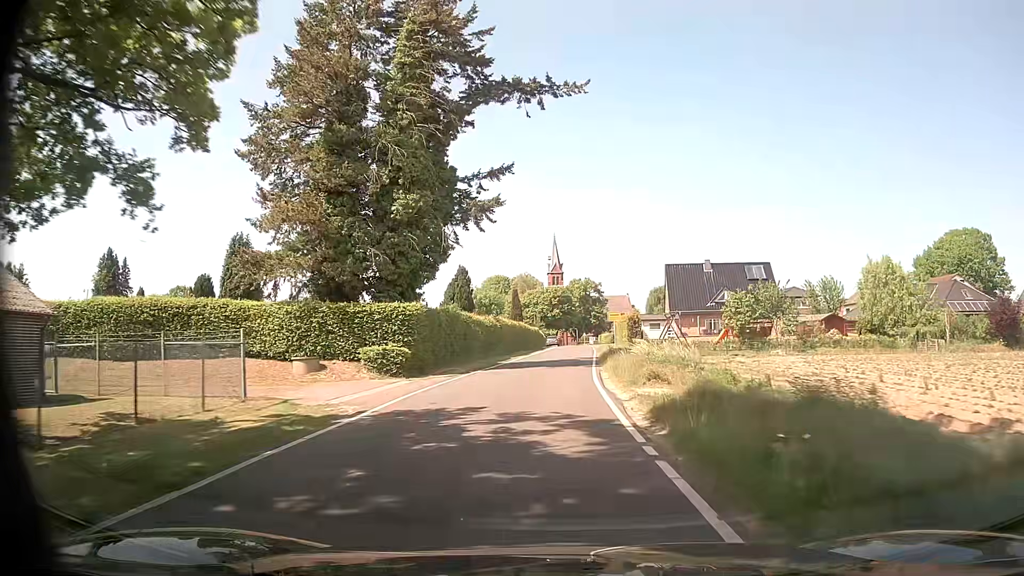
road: unclassified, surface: asphalt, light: Day
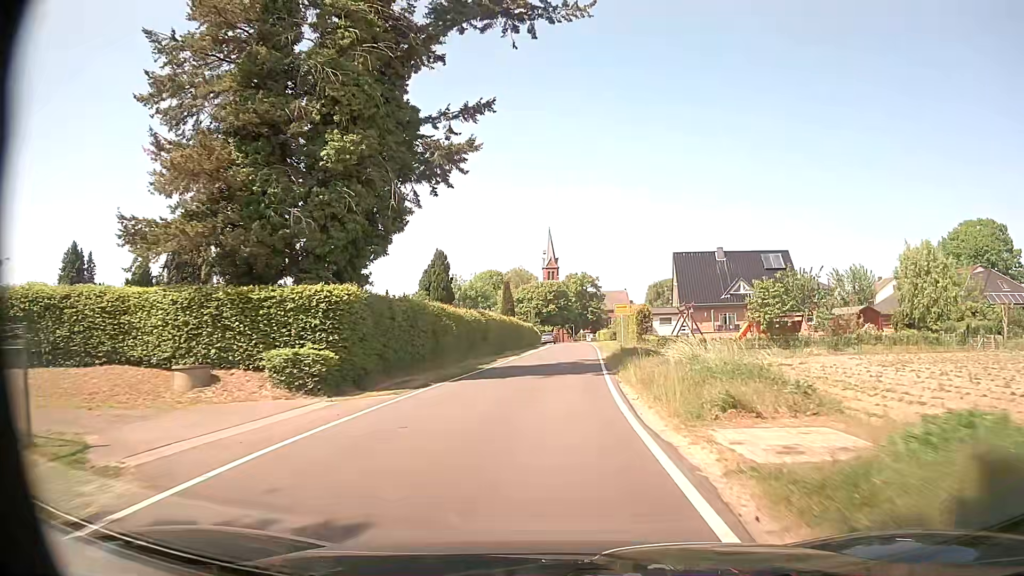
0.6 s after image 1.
(0.0, +7.9) m; +1°
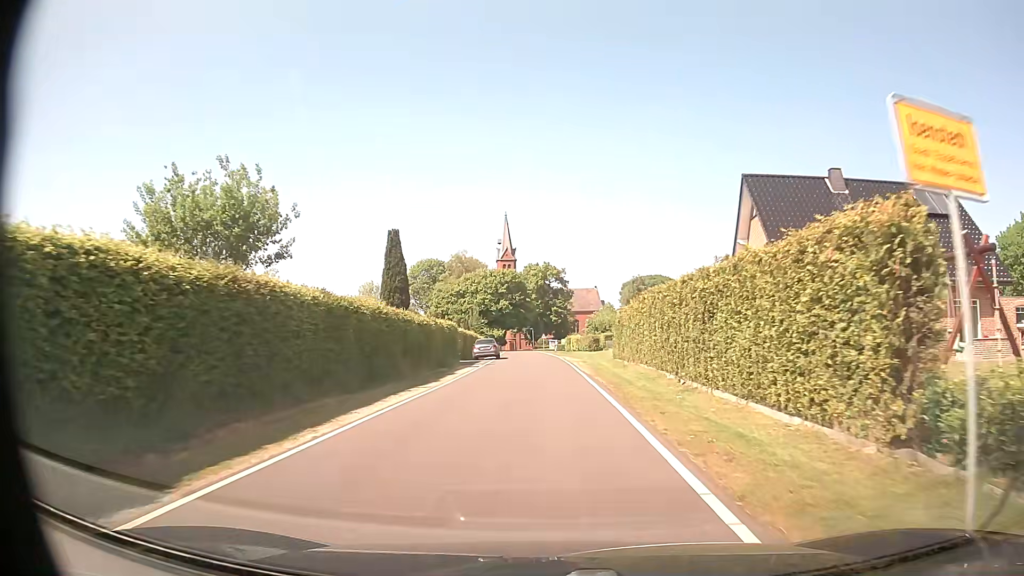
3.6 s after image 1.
(+1.2, +37.7) m; +3°
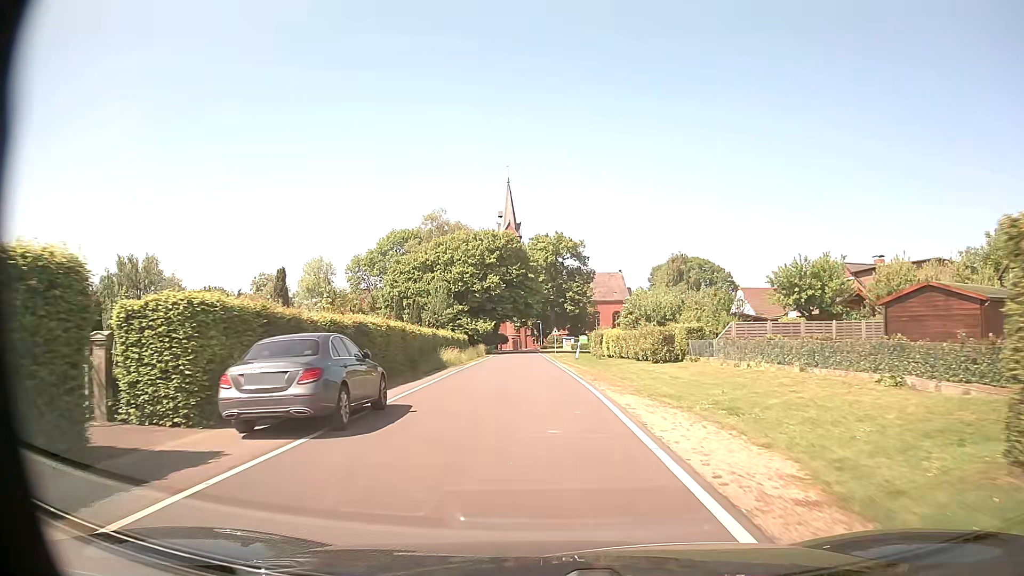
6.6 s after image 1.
(-0.2, +37.6) m; -1°
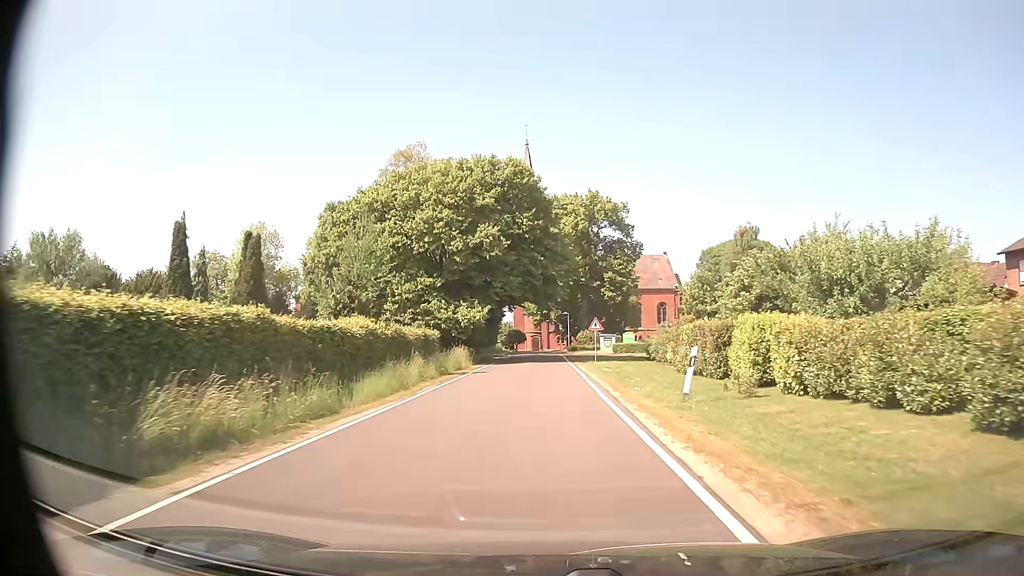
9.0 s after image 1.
(-0.6, +29.7) m; -2°
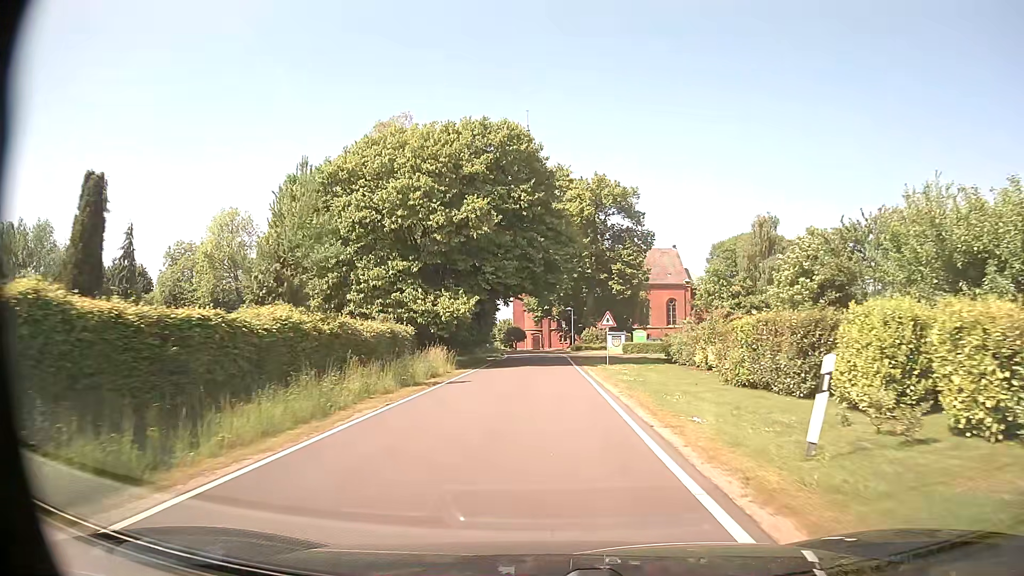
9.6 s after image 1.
(0.0, +7.5) m; 0°
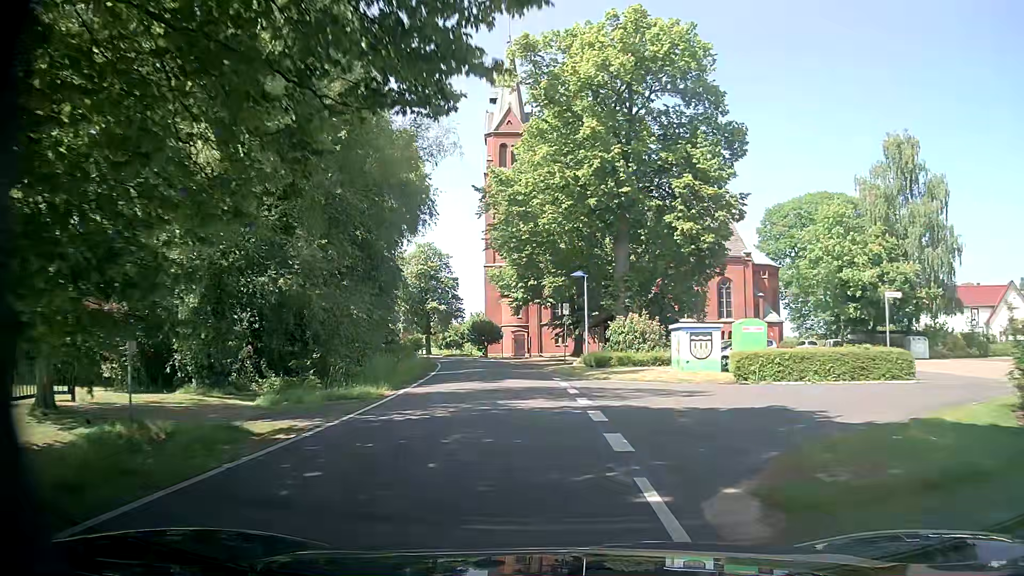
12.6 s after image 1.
(+0.5, +37.6) m; +1°
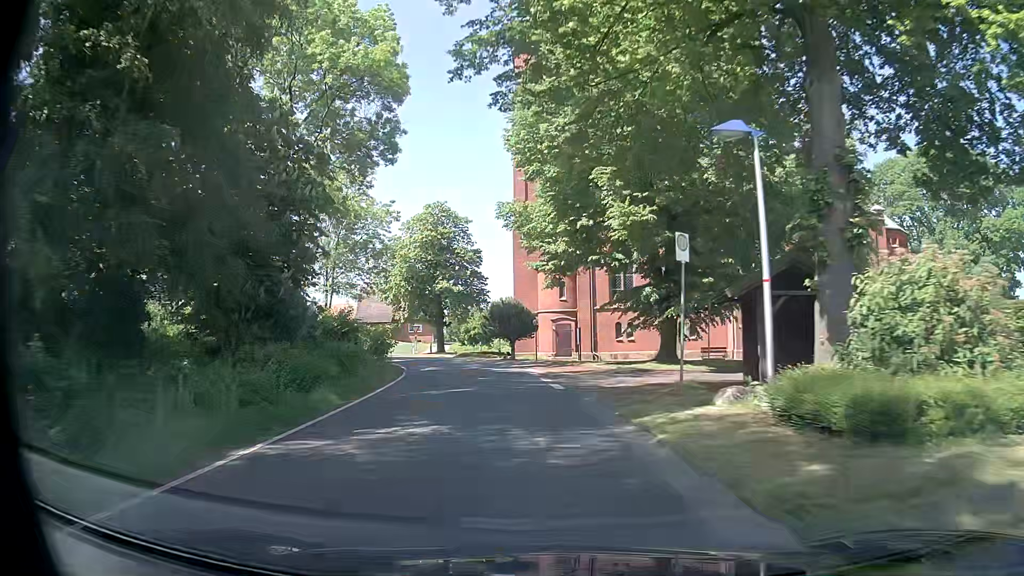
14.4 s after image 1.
(-0.8, +22.0) m; -4°
